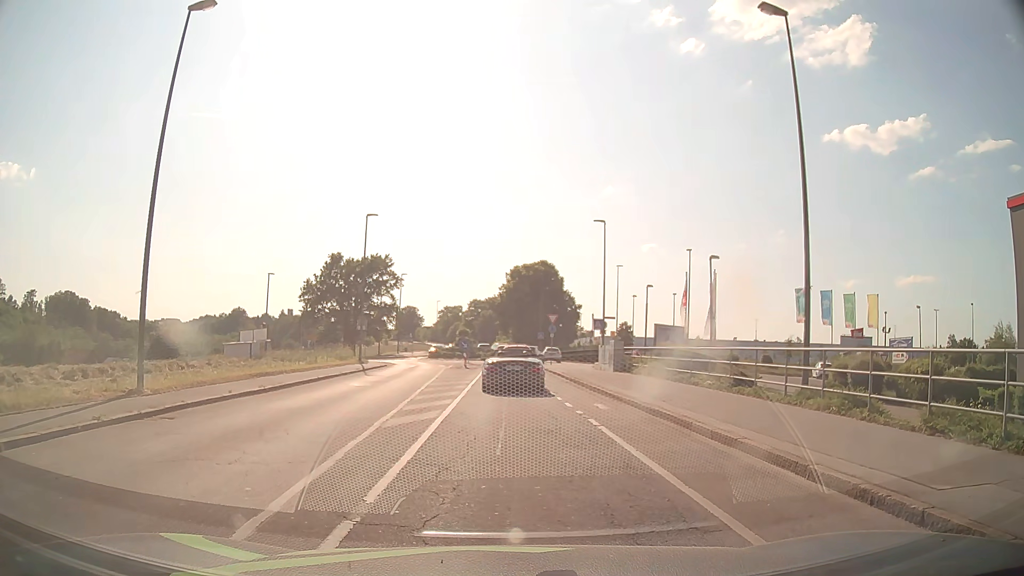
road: tertiary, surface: asphalt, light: Day
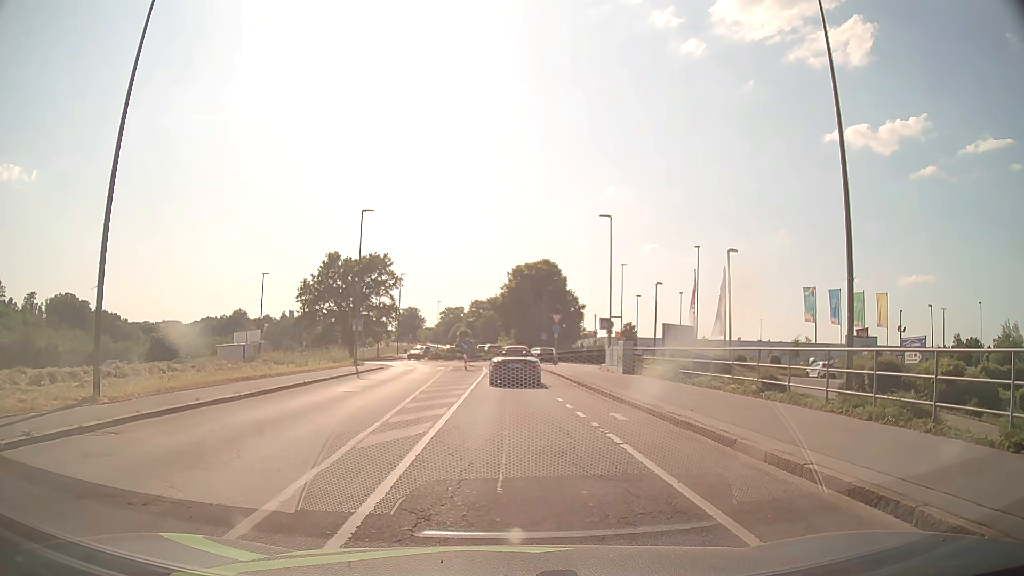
(0.0, +2.2) m; -2°
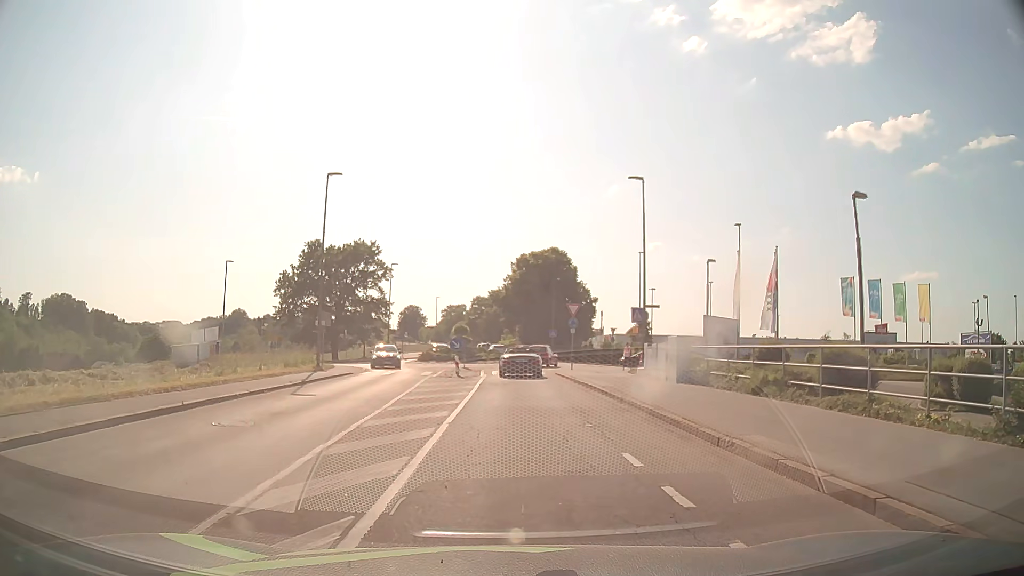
(+0.1, +9.9) m; 0°
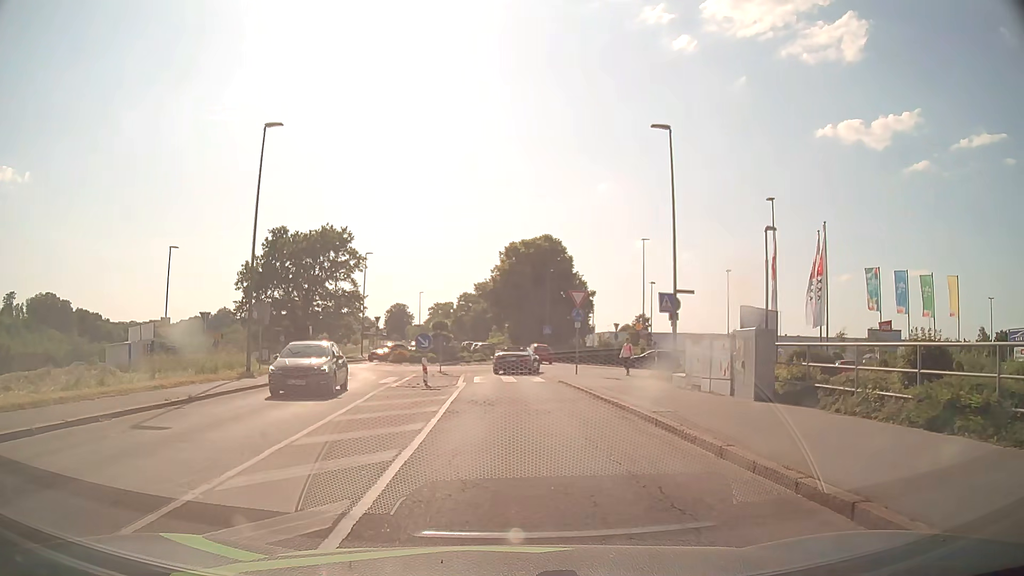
(+0.1, +8.3) m; +1°
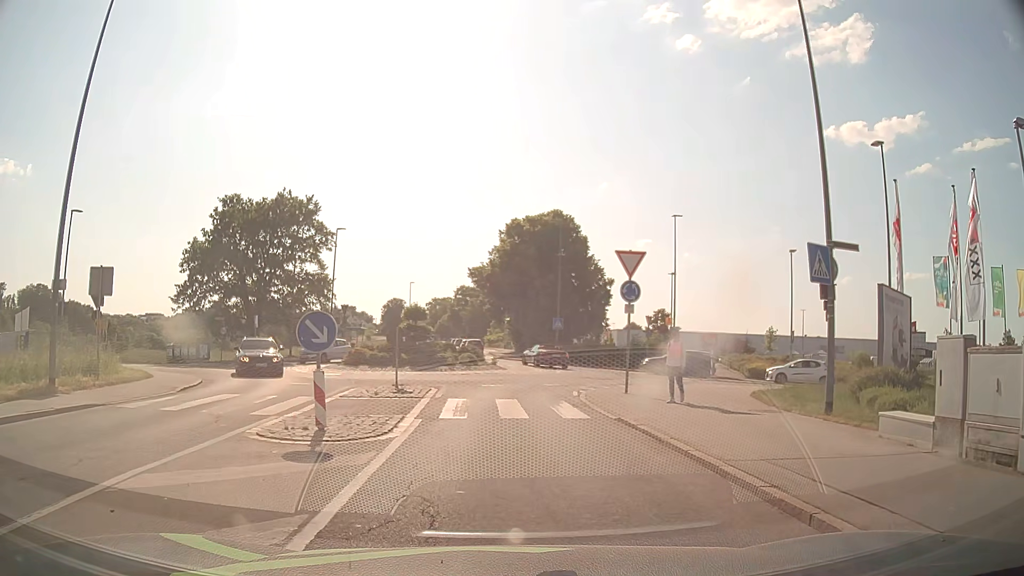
(0.0, +12.4) m; -1°
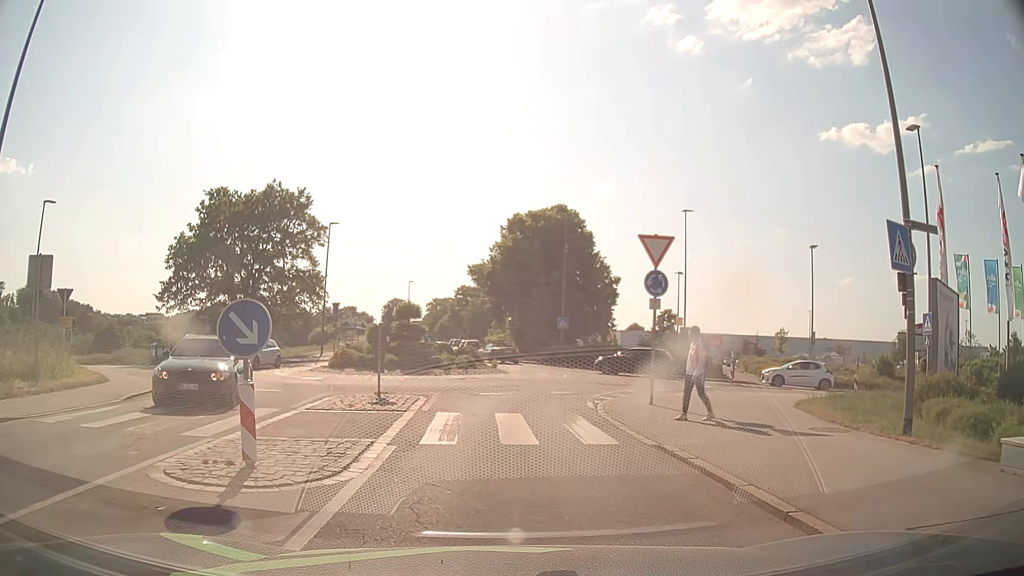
(0.0, +2.7) m; +1°
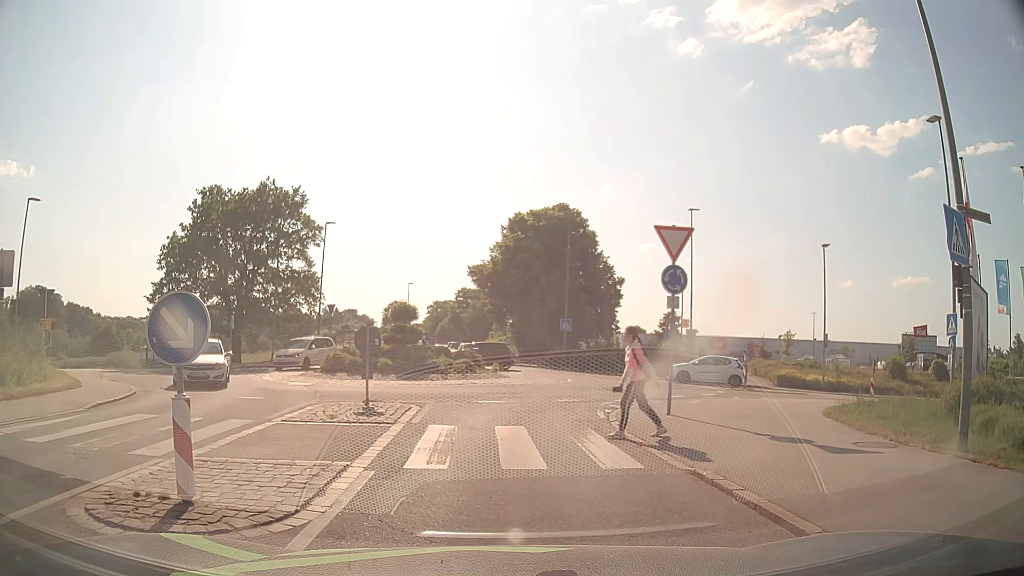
(0.0, +1.4) m; 0°
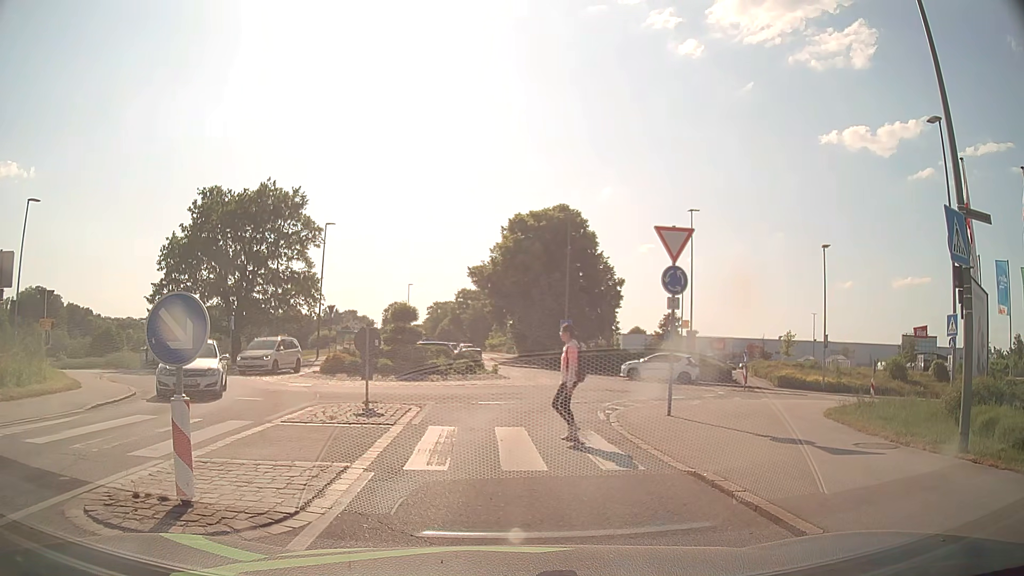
(0.0, +0.1) m; 0°
(0, +10) (+1, +20) (+3, +30) (+1, +39) (-2, +49) (-3, +58) (-4, +68) (-5, +78) (-5, +88) (-6, +98) m
